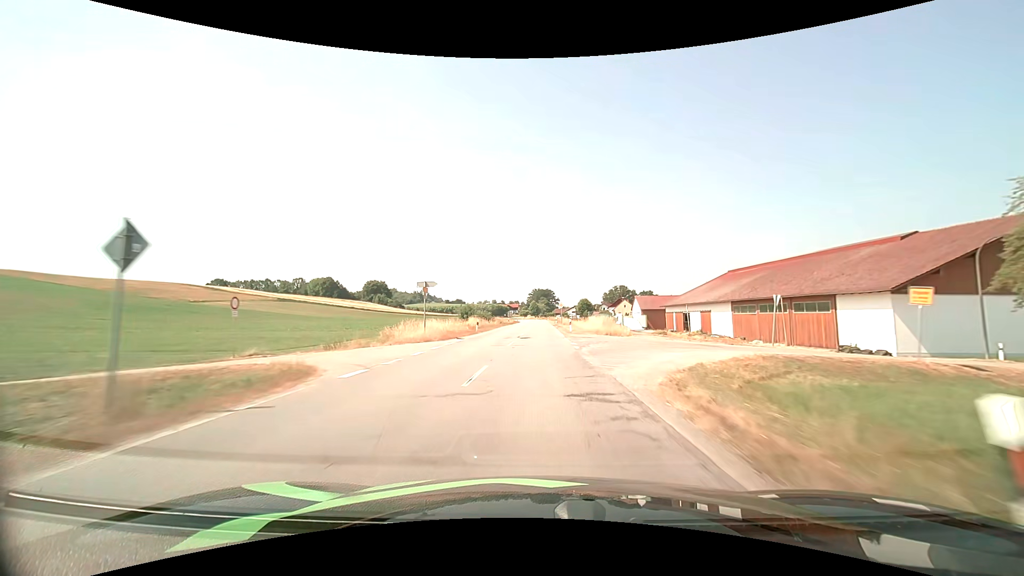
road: secondary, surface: asphalt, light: Day
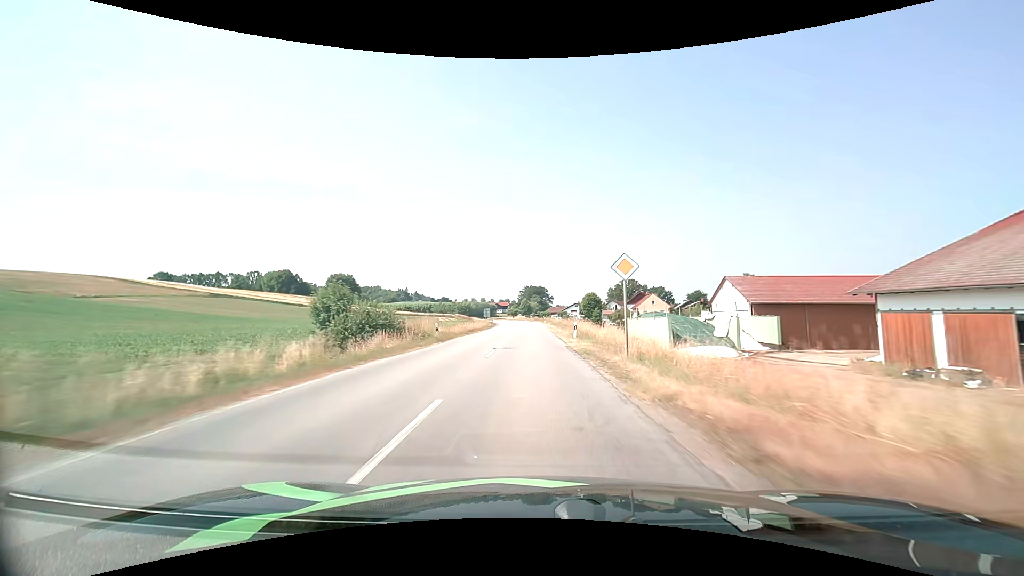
(+0.4, +53.4) m; +1°
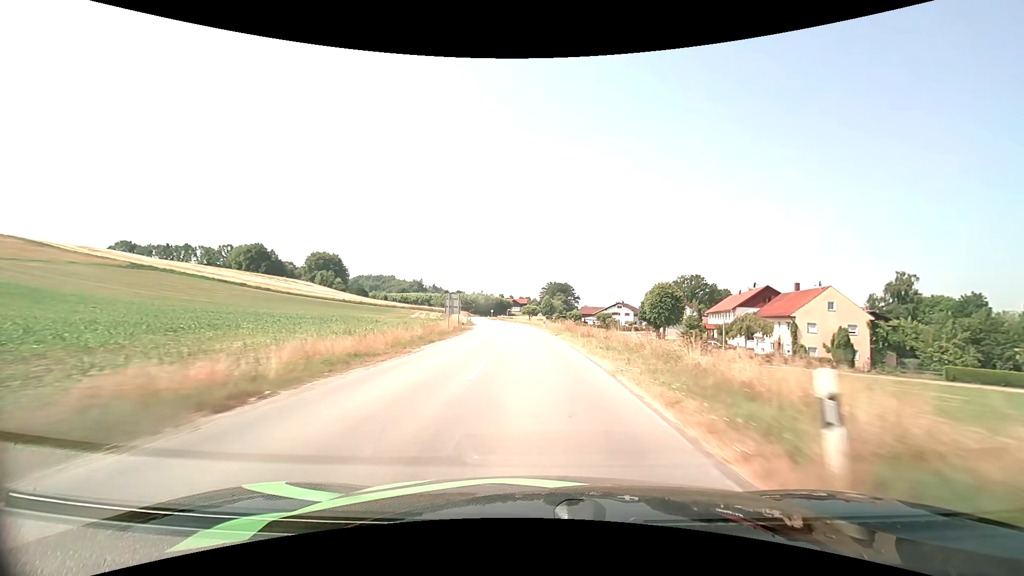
(-1.3, +65.7) m; -3°
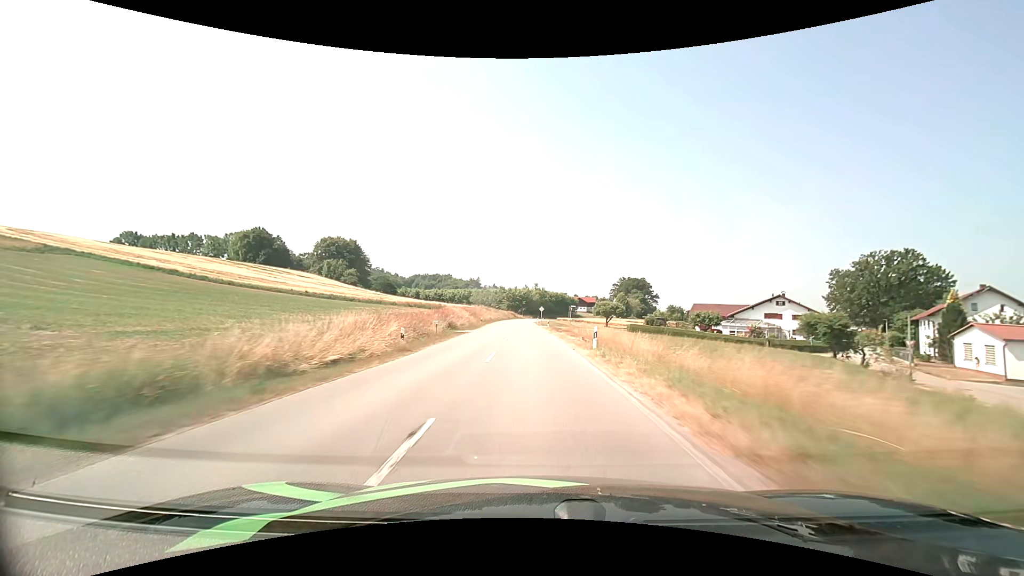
(-3.6, +68.0) m; -7°
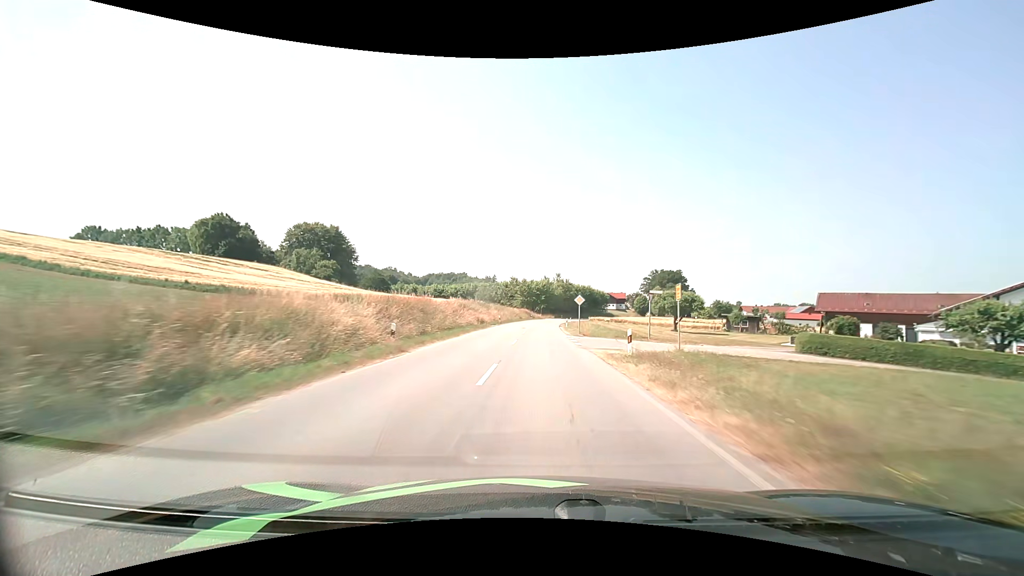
(-1.2, +41.6) m; -2°
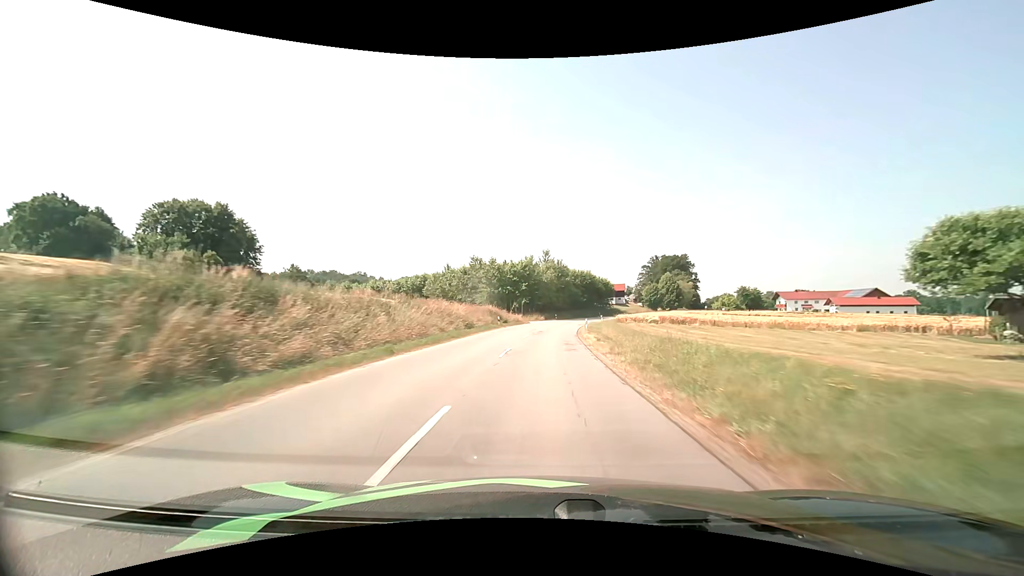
(+0.5, +54.0) m; +2°
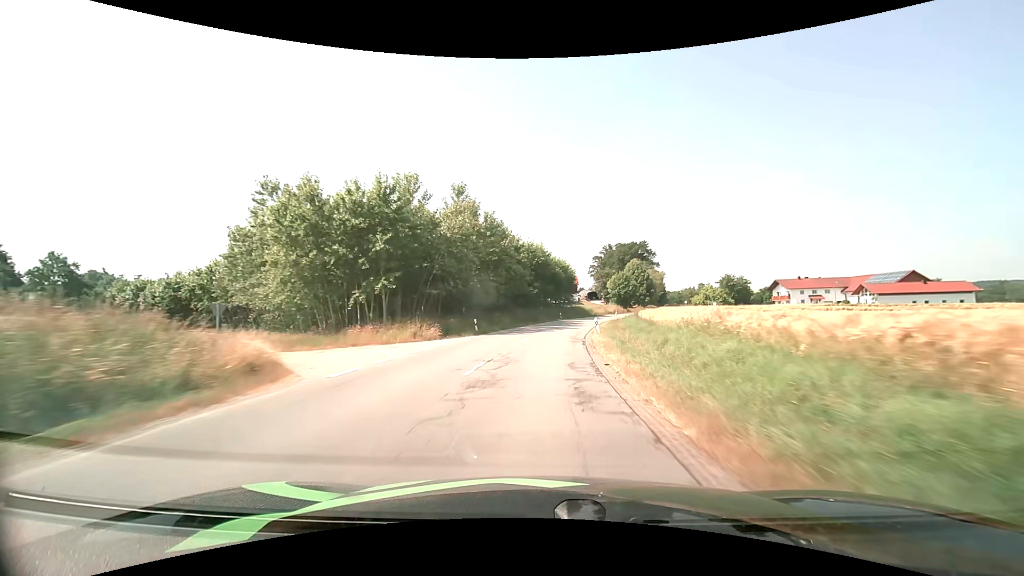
(+3.0, +52.1) m; +7°
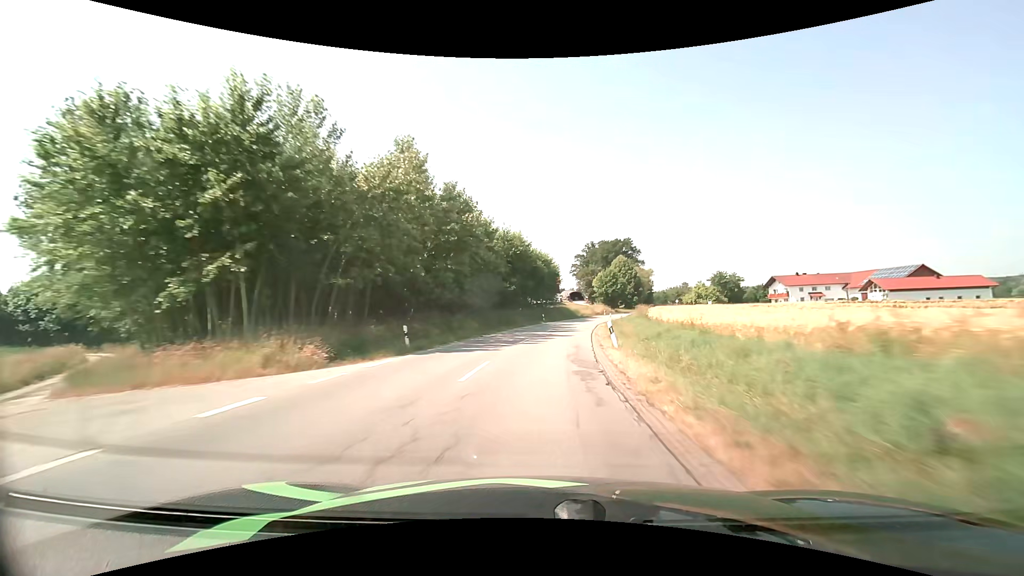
(+0.3, +12.8) m; +2°
(0, +10) (+1, +20) (+2, +30) (+3, +40) (+4, +50) (+6, +60) (+8, +69) (+11, +79) (+14, +89) (+17, +98) m
